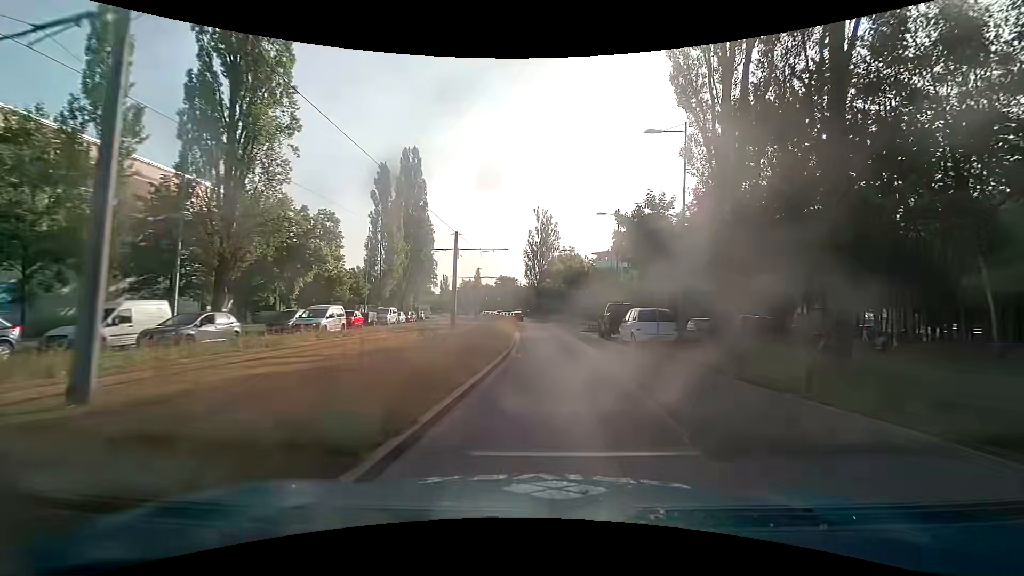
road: secondary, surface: asphalt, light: Day
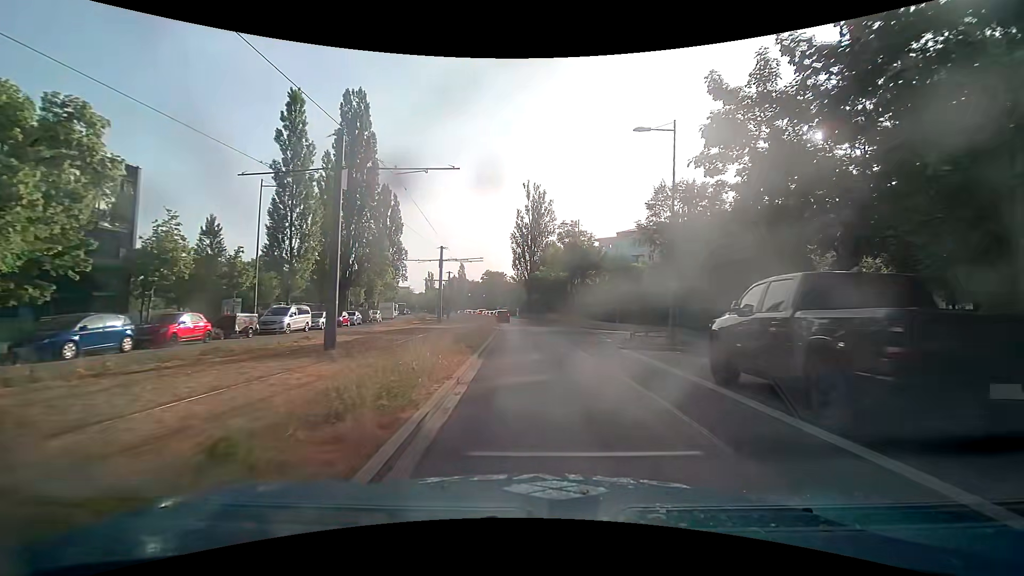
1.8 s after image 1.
(+0.2, +20.3) m; +1°
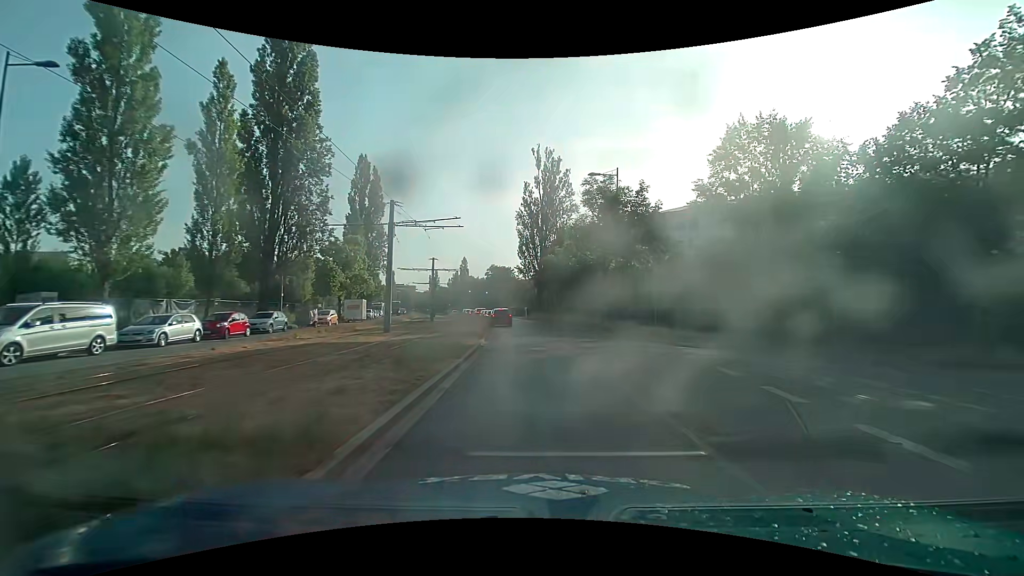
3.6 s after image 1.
(-0.1, +18.4) m; -1°
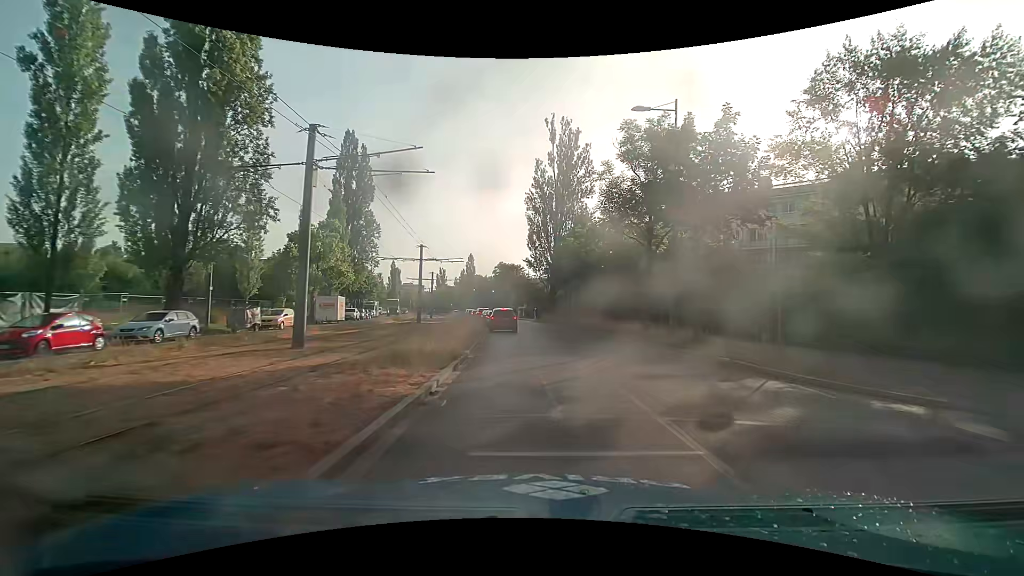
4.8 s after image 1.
(-0.1, +10.9) m; -1°
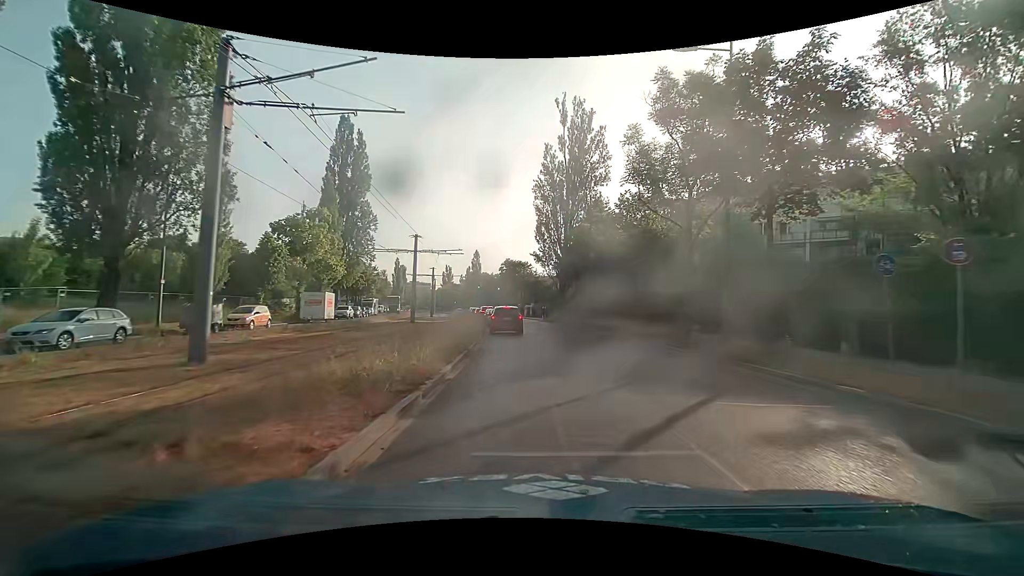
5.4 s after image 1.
(0.0, +5.0) m; -1°
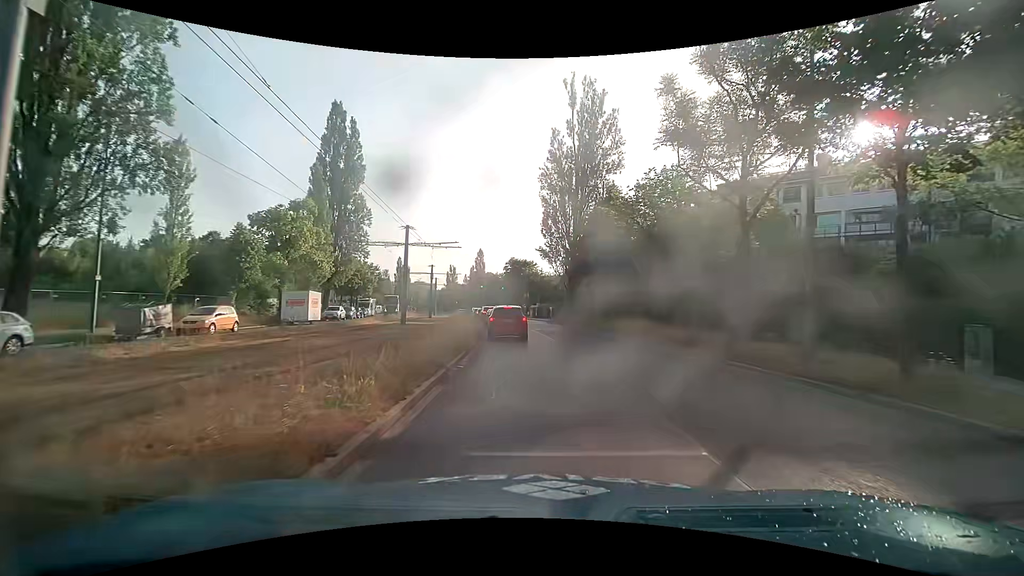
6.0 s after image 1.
(0.0, +4.5) m; -1°
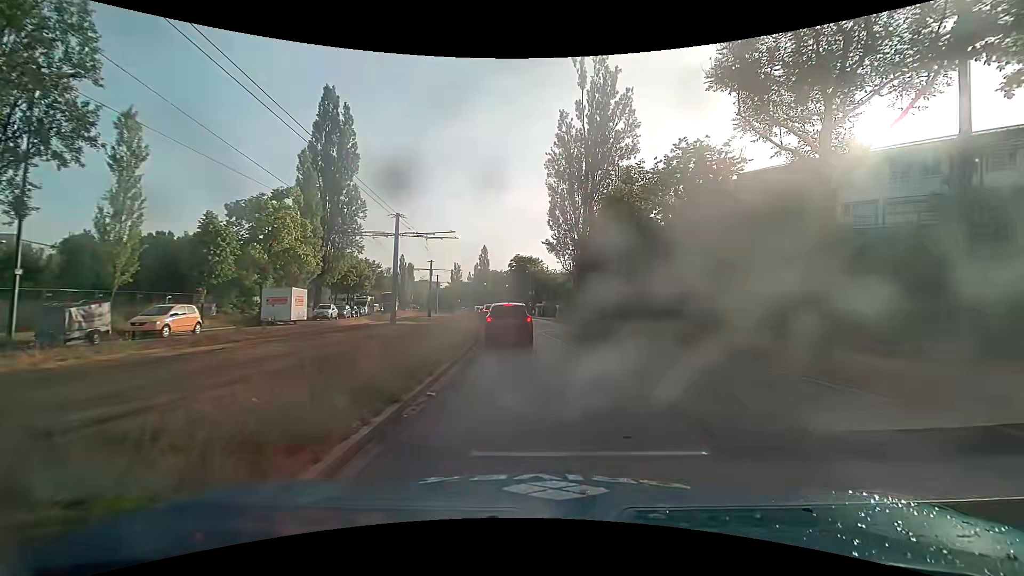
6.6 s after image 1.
(0.0, +3.9) m; -1°
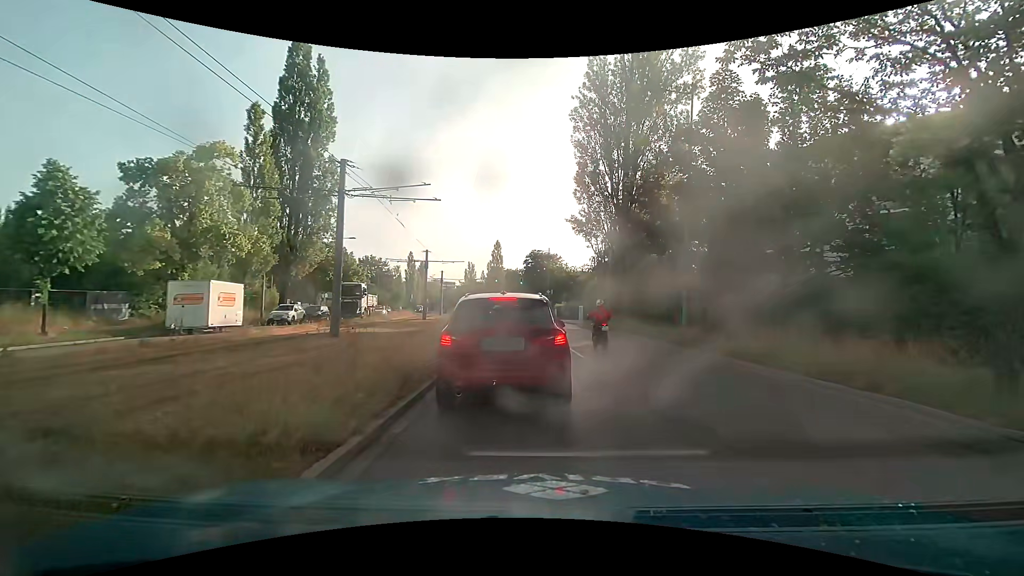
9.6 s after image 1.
(-0.1, +11.1) m; +1°
